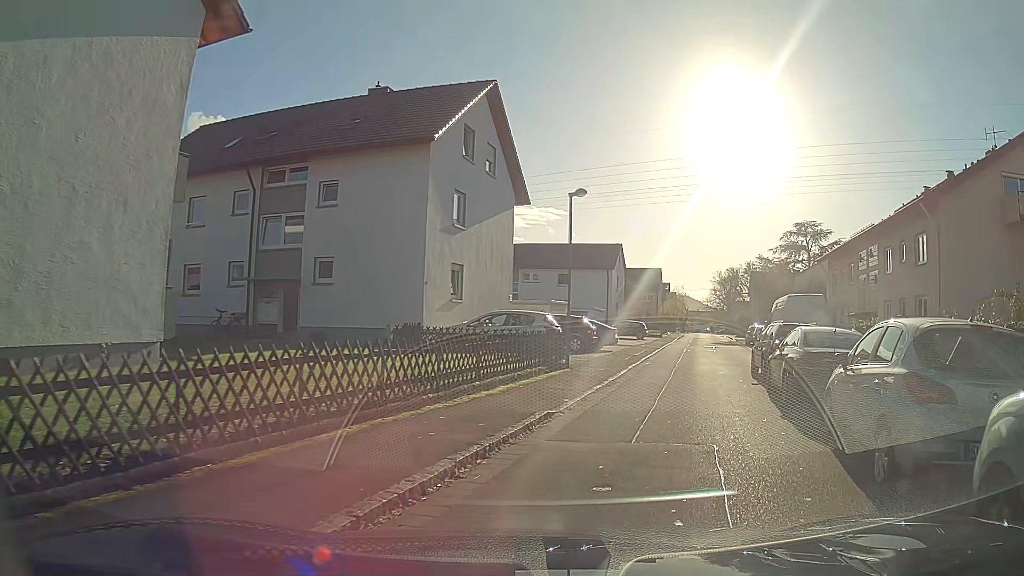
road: residential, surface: asphalt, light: Day
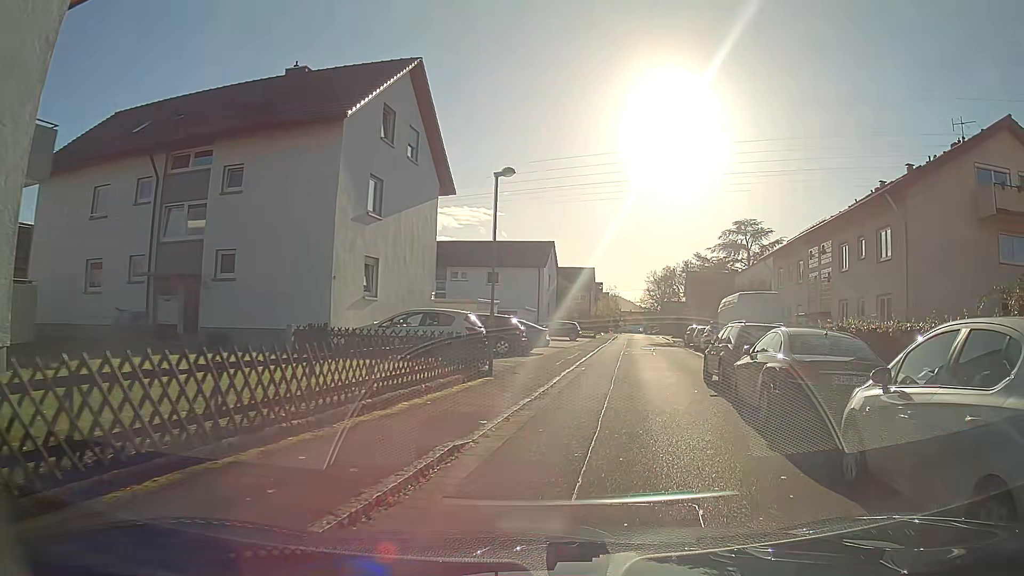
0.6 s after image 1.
(+0.1, +2.6) m; +4°
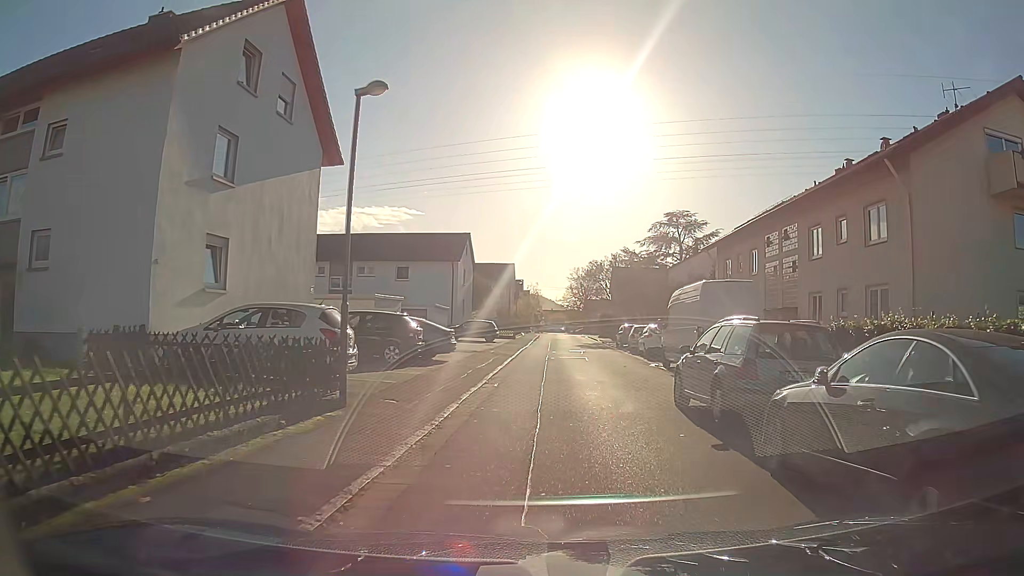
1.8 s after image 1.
(+0.3, +5.9) m; +5°
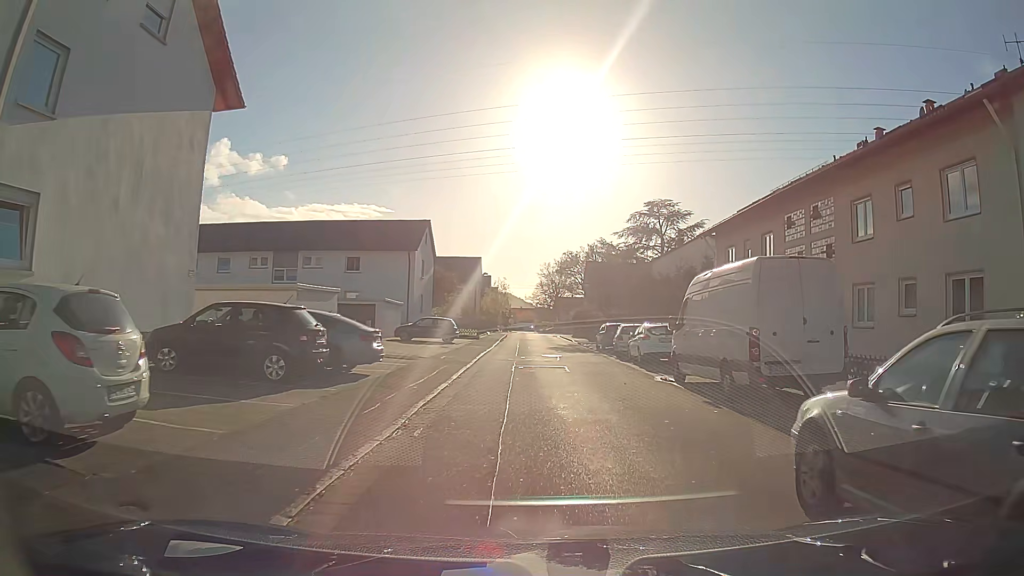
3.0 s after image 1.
(+0.2, +6.8) m; +4°
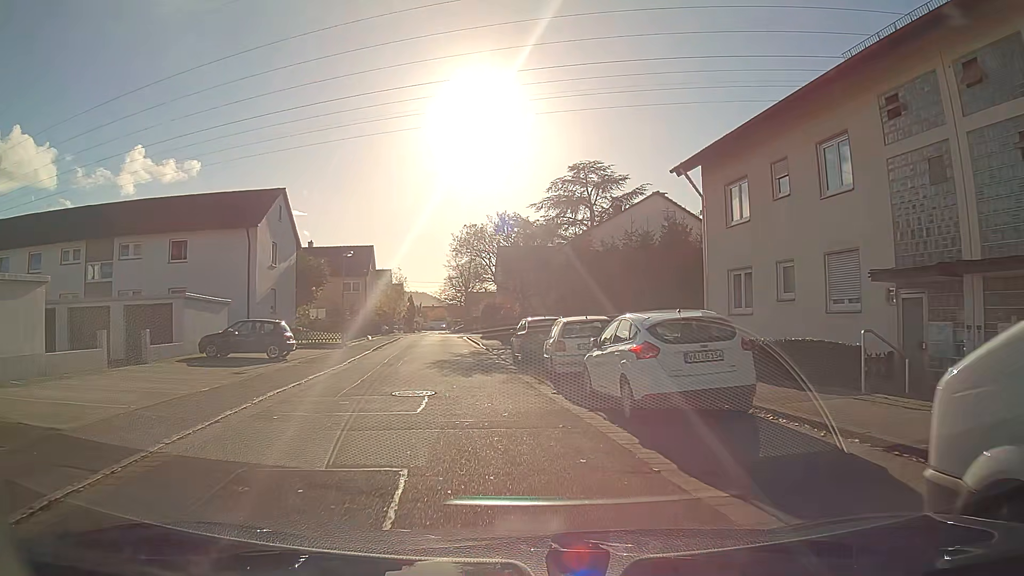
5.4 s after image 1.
(+1.2, +14.9) m; +5°
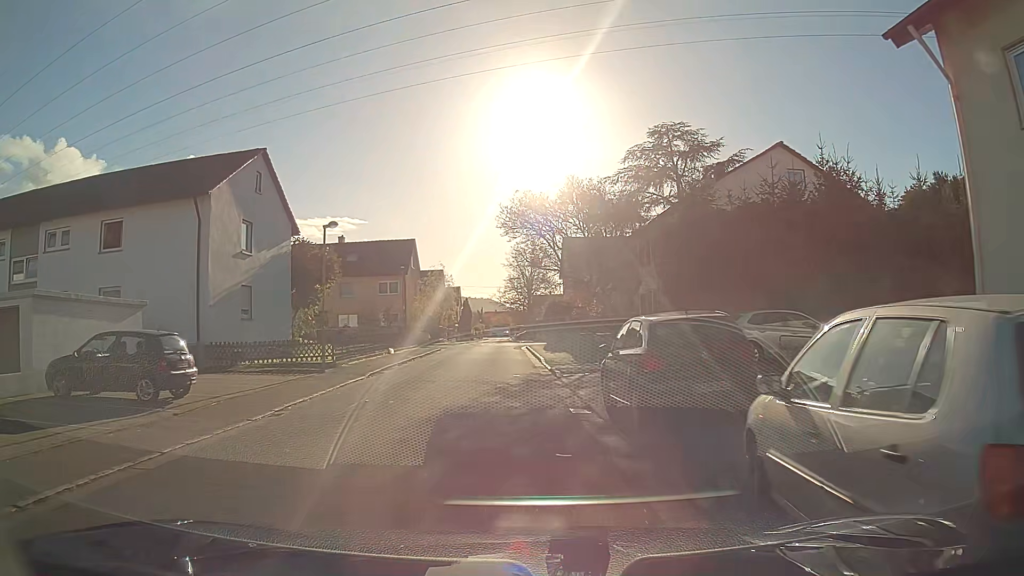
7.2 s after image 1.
(-0.7, +12.2) m; -6°
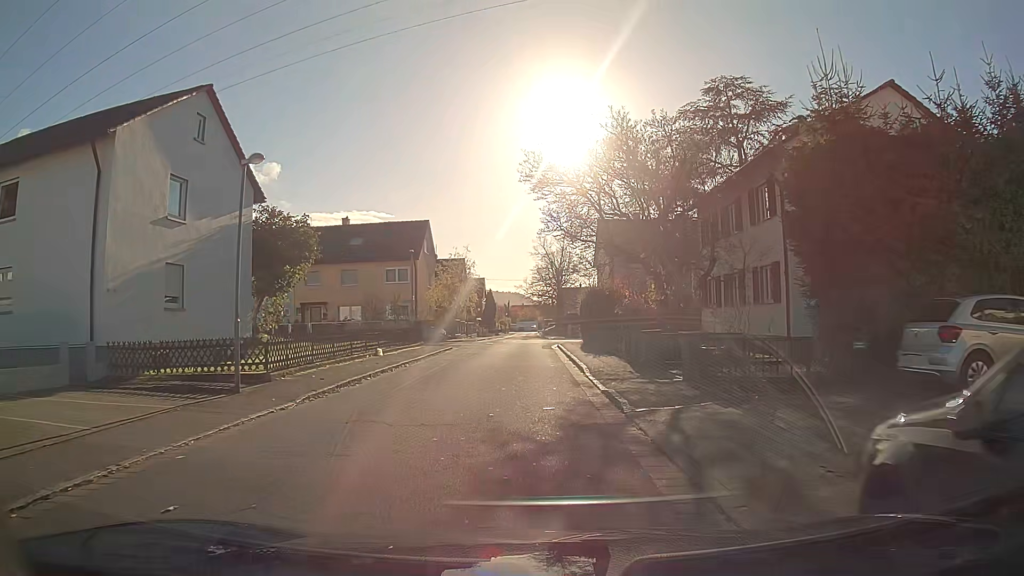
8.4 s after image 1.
(-0.1, +8.3) m; -1°
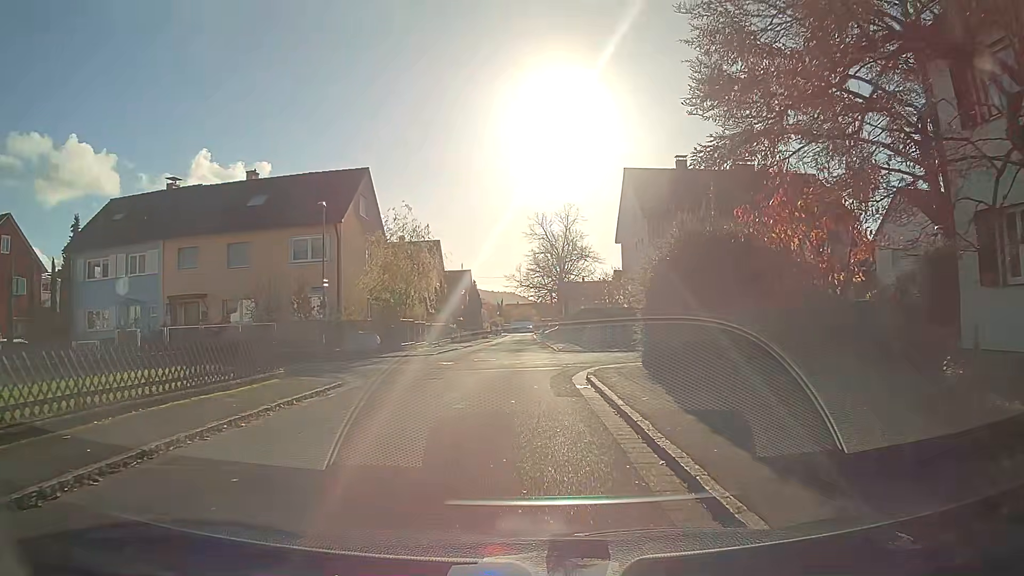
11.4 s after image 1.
(0.0, +20.2) m; 0°
